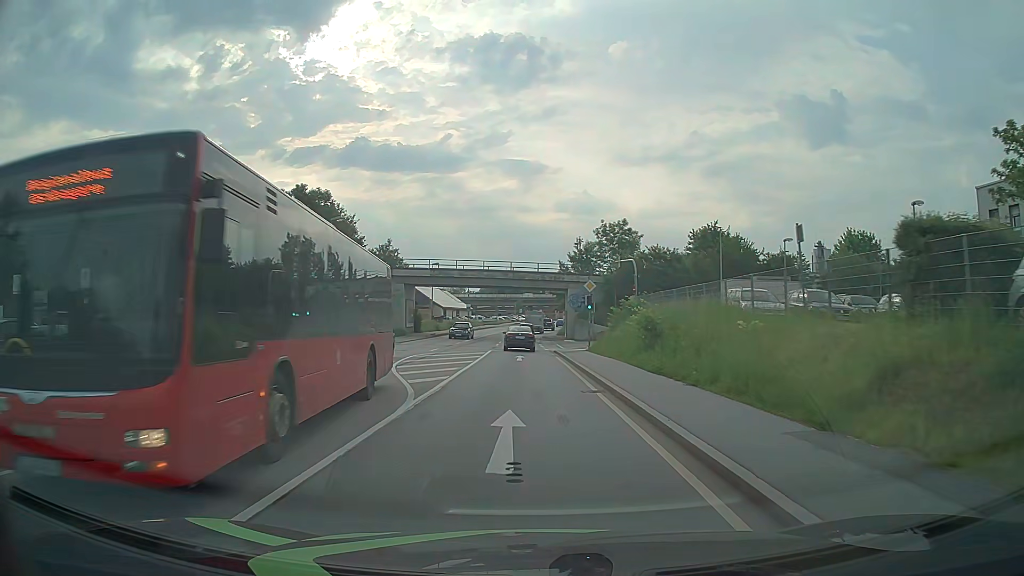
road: primary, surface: asphalt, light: Day
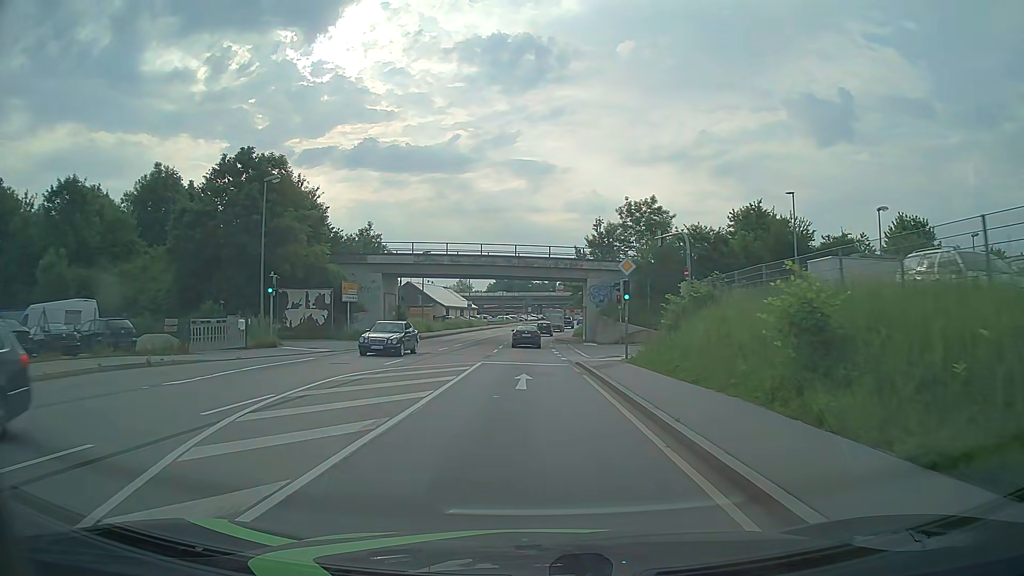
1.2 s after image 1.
(0.0, +13.0) m; -1°
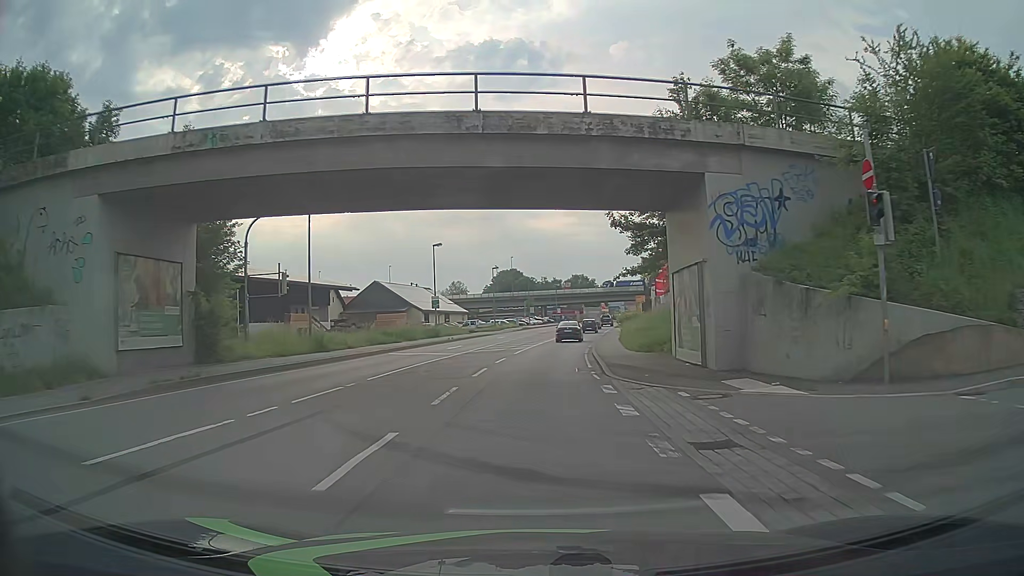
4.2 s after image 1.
(-0.1, +35.1) m; 0°
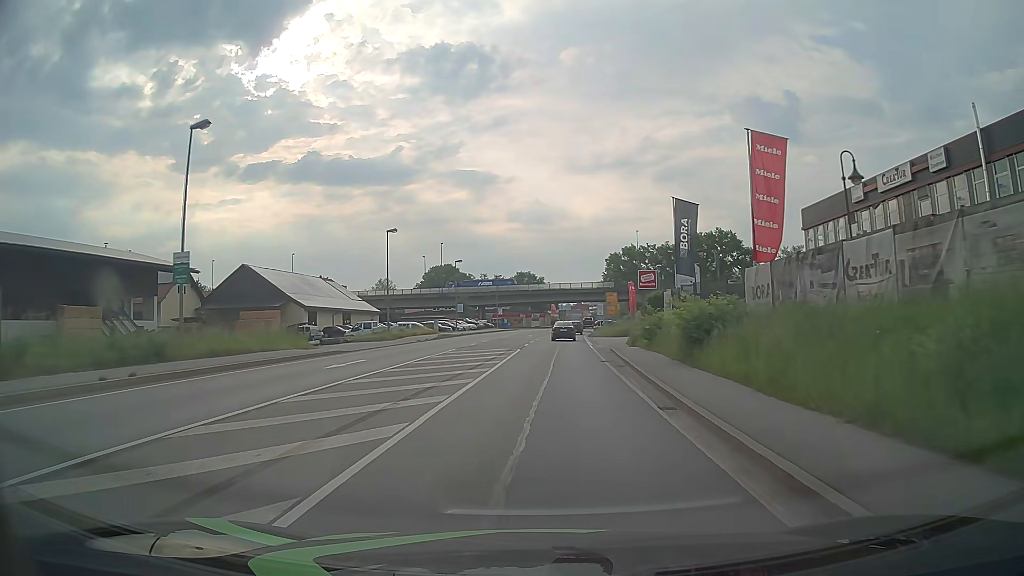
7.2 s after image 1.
(+1.1, +37.3) m; +5°
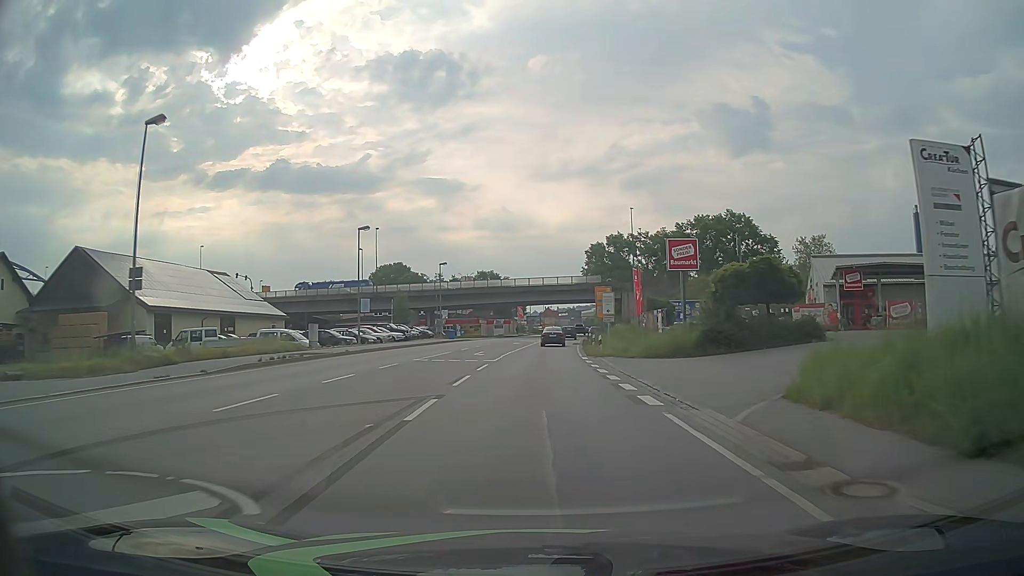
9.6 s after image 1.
(+0.8, +30.3) m; +3°
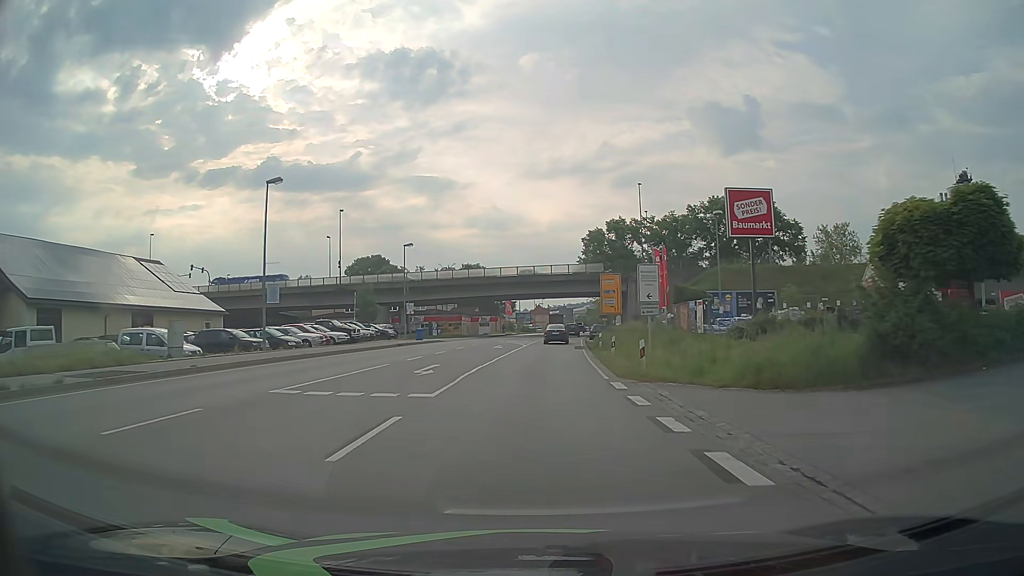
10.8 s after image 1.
(+0.2, +15.0) m; +1°
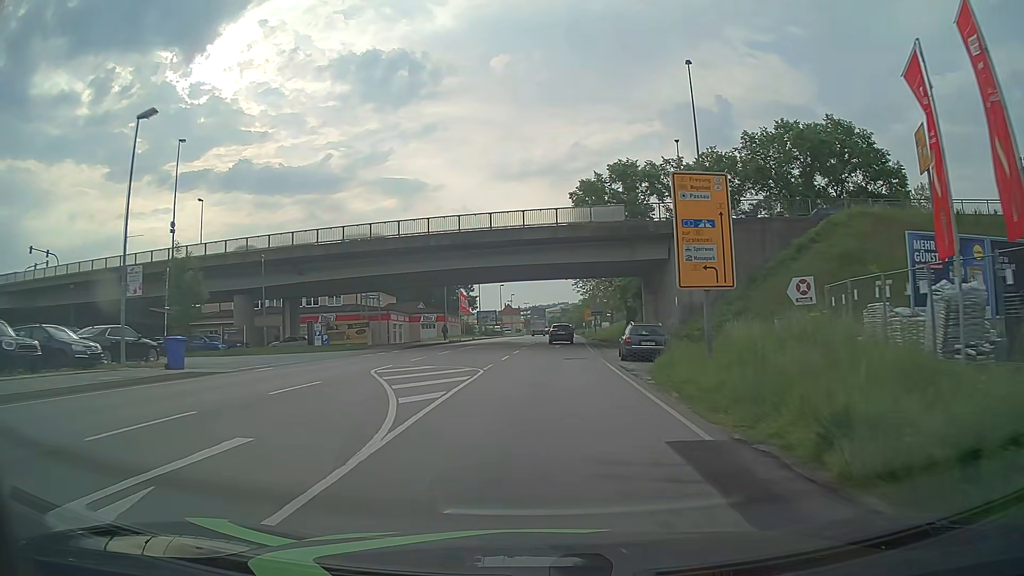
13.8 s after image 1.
(+0.7, +37.8) m; +3°
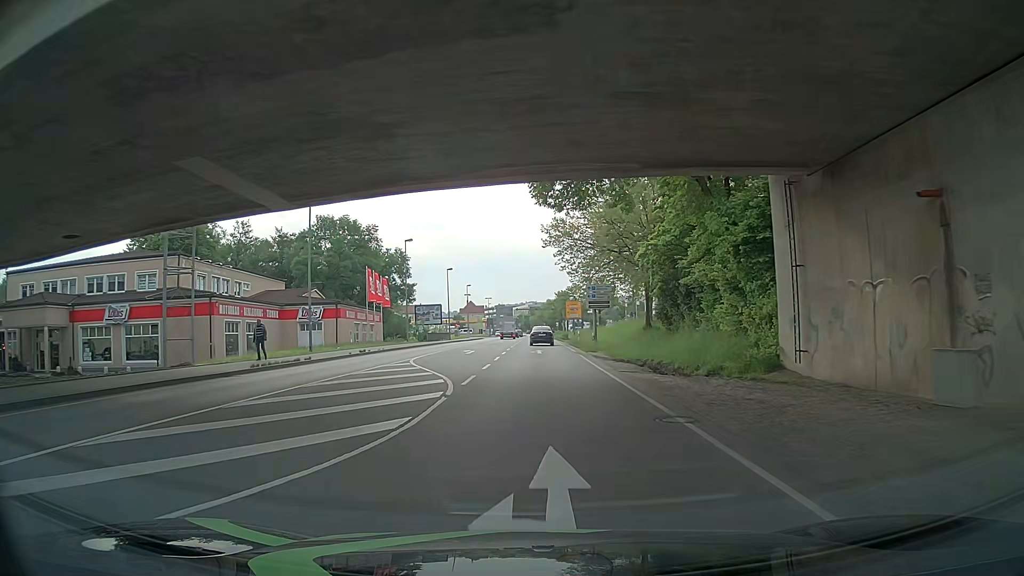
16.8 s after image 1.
(+0.8, +38.0) m; +2°
(0, +10) (0, +20) (0, +30) (0, +40) (0, +50) (+1, +60) (+1, +70) (+1, +80) (+1, +90) (+1, +100) m
